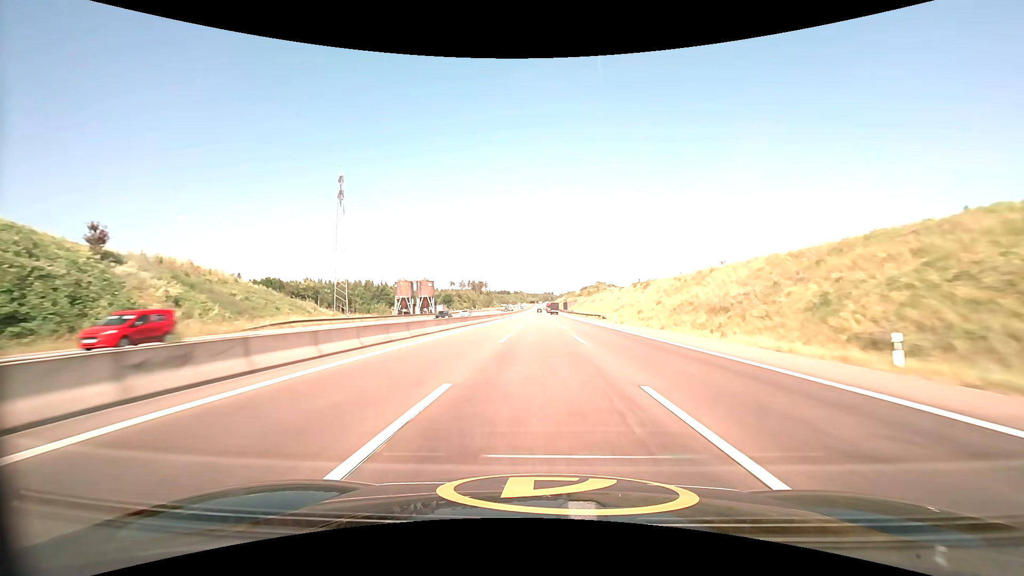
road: motorway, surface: asphalt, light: Day
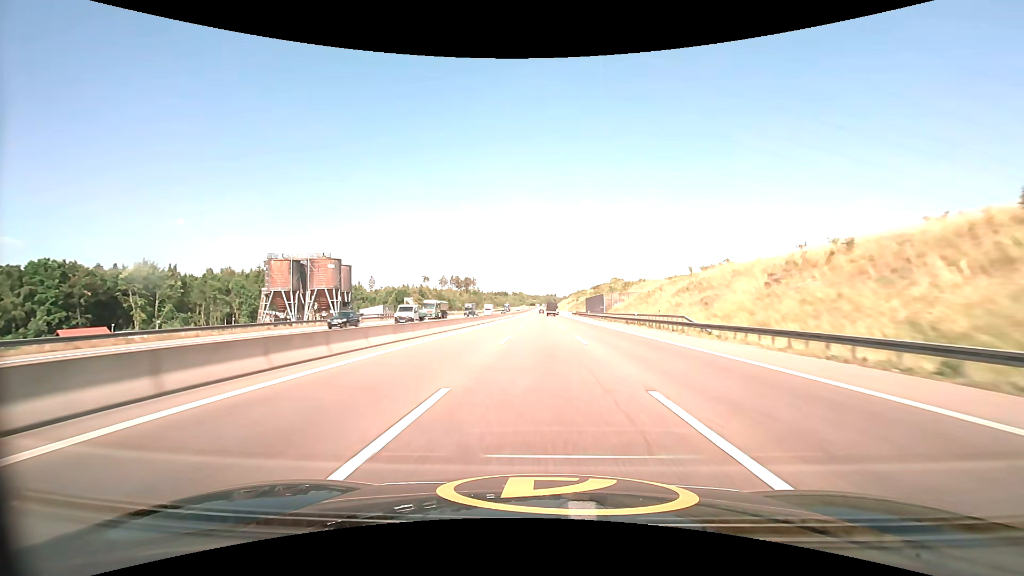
(-0.1, +107.5) m; 0°
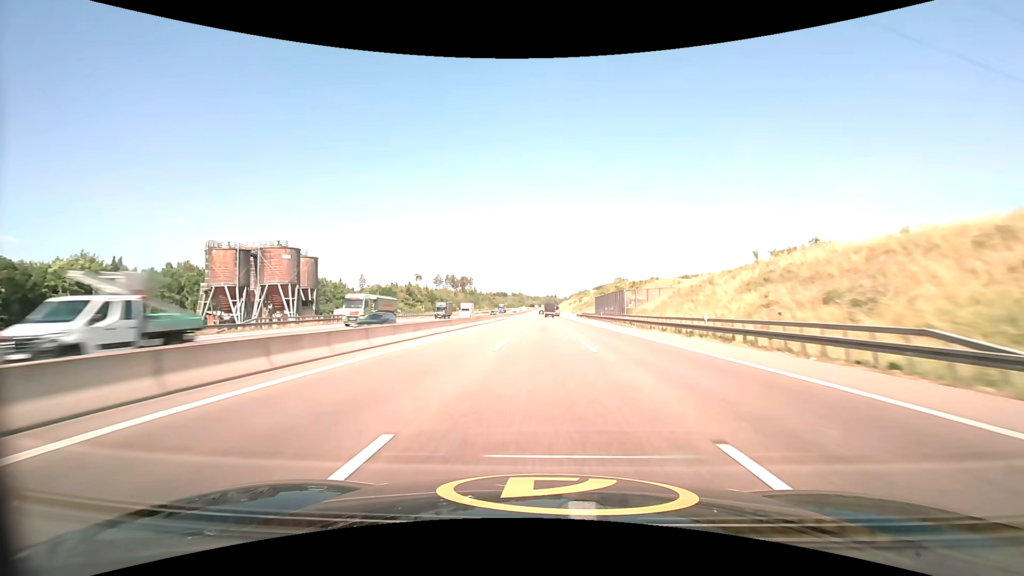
(0.0, +20.9) m; 0°
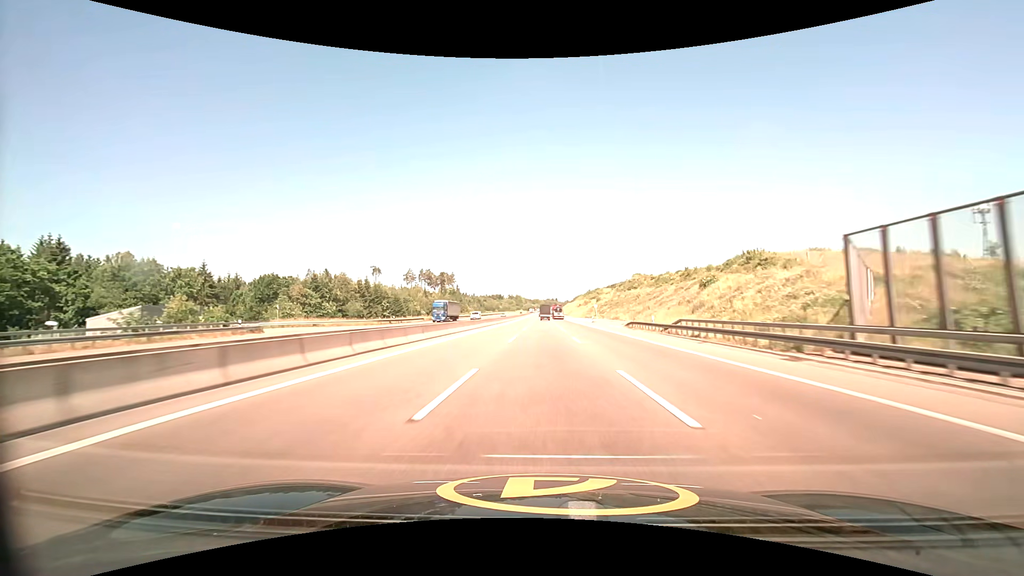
(+0.1, +82.3) m; 0°
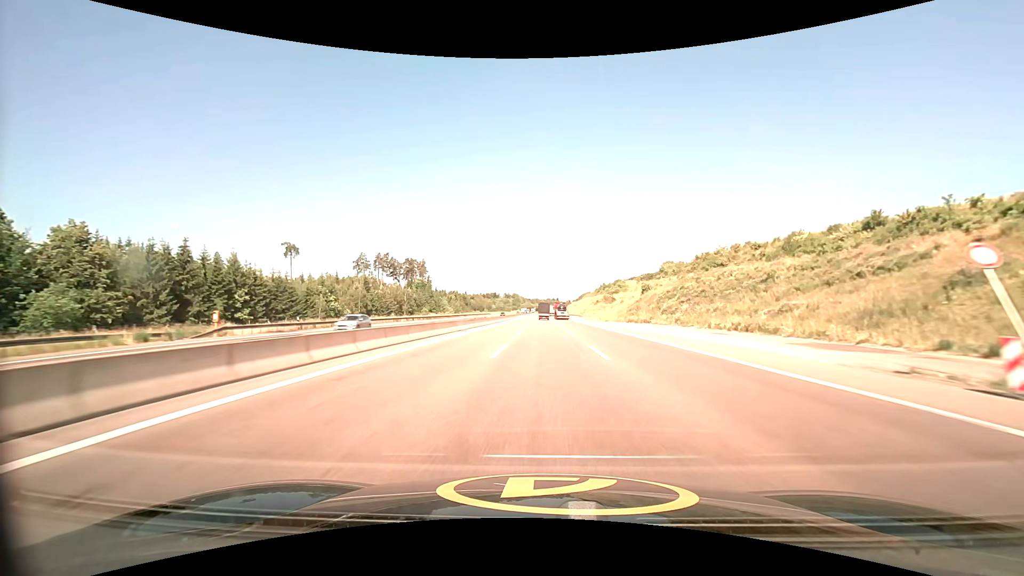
(+0.2, +80.4) m; 0°
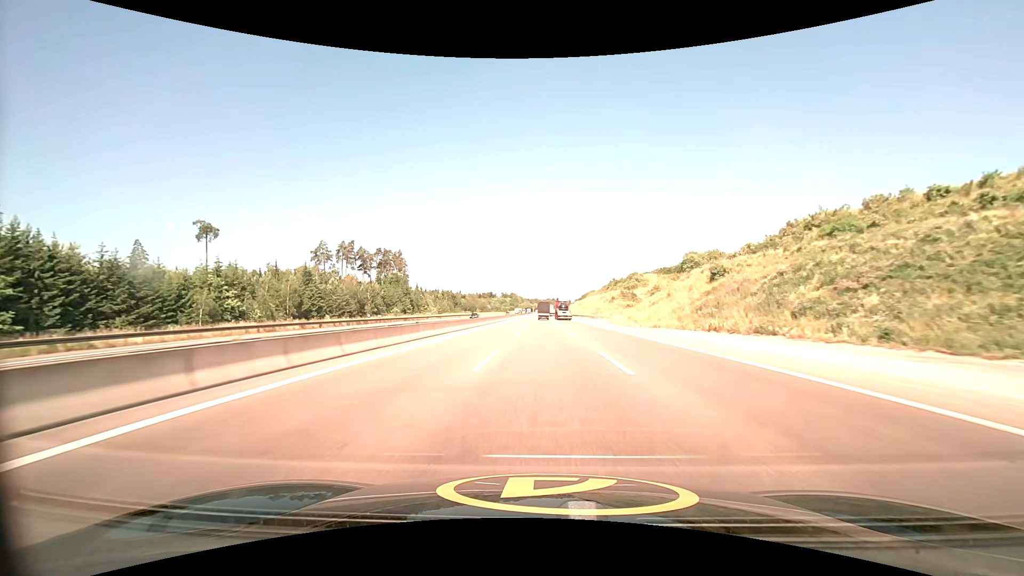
(+0.1, +39.7) m; 0°
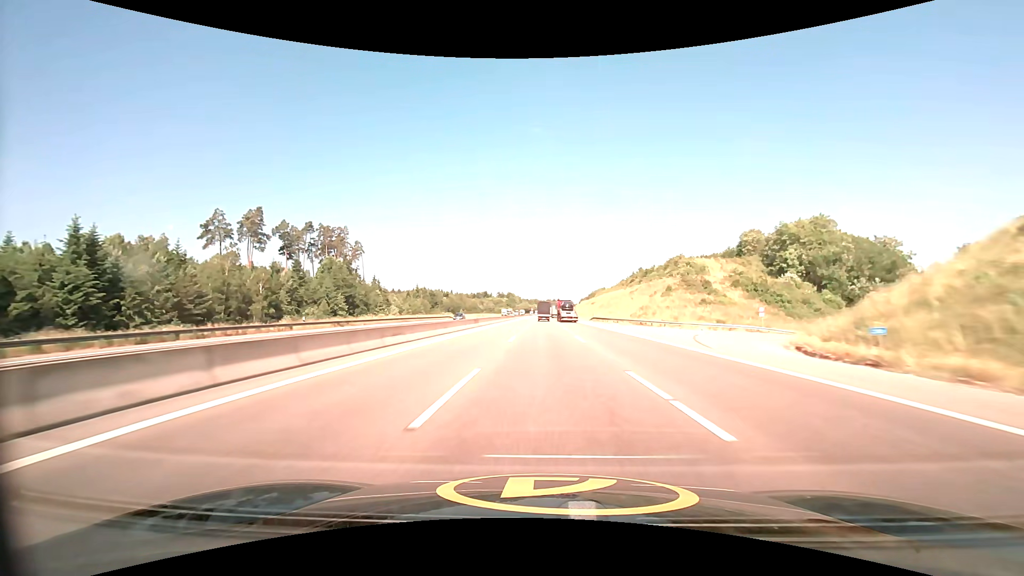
(-0.1, +59.0) m; 0°
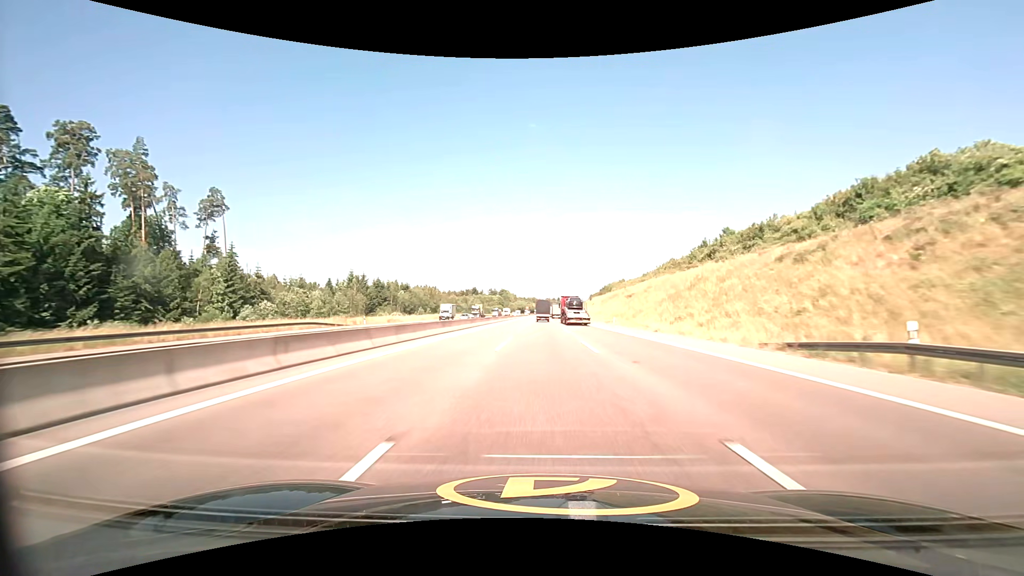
(+0.1, +78.0) m; 0°
(0, +10) (0, +20) (0, +30) (0, +40) (0, +50) (0, +60) (0, +70) (0, +80) (0, +90) (0, +100) m
